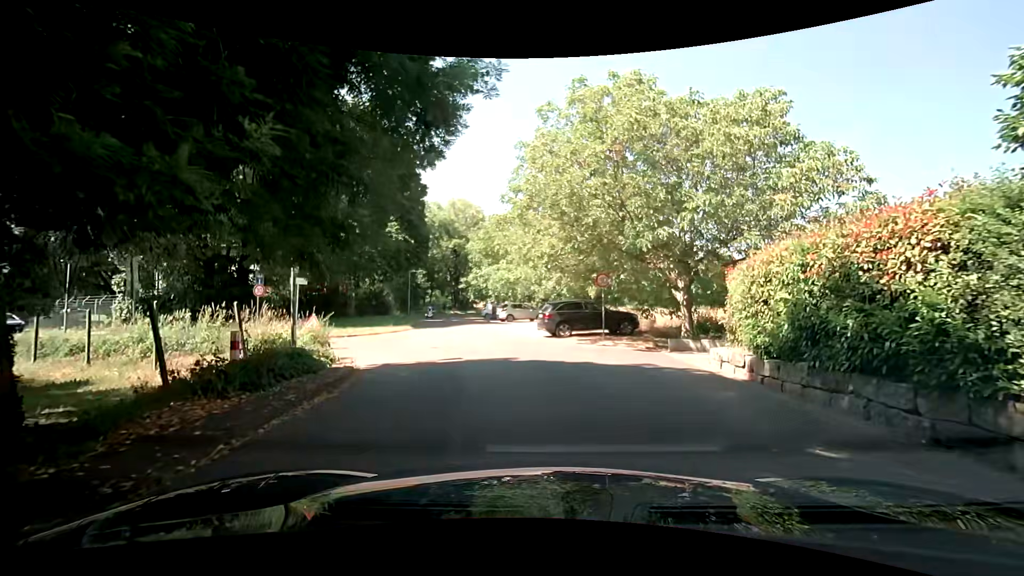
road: residential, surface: asphalt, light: Day
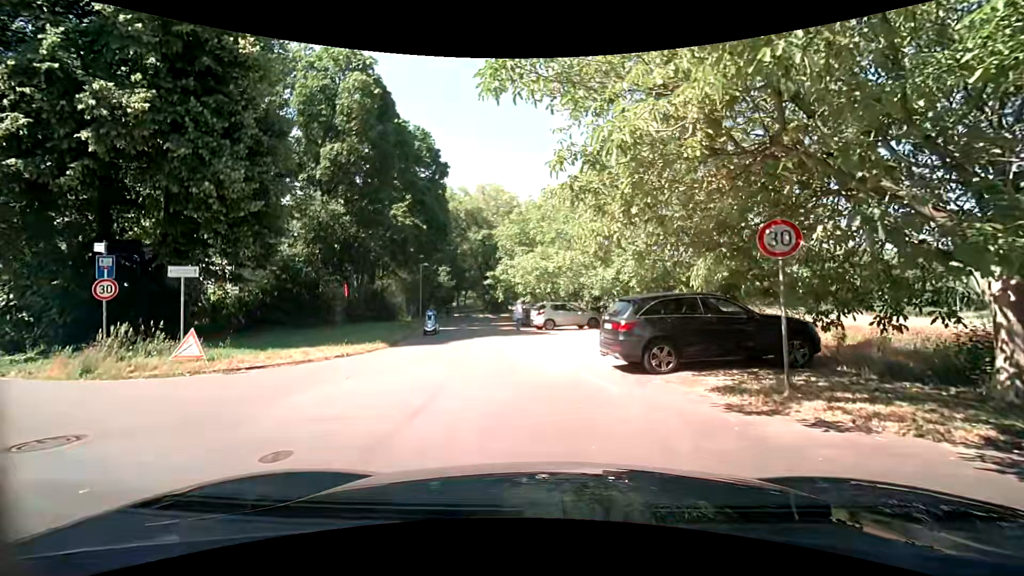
(-0.2, +11.4) m; -2°
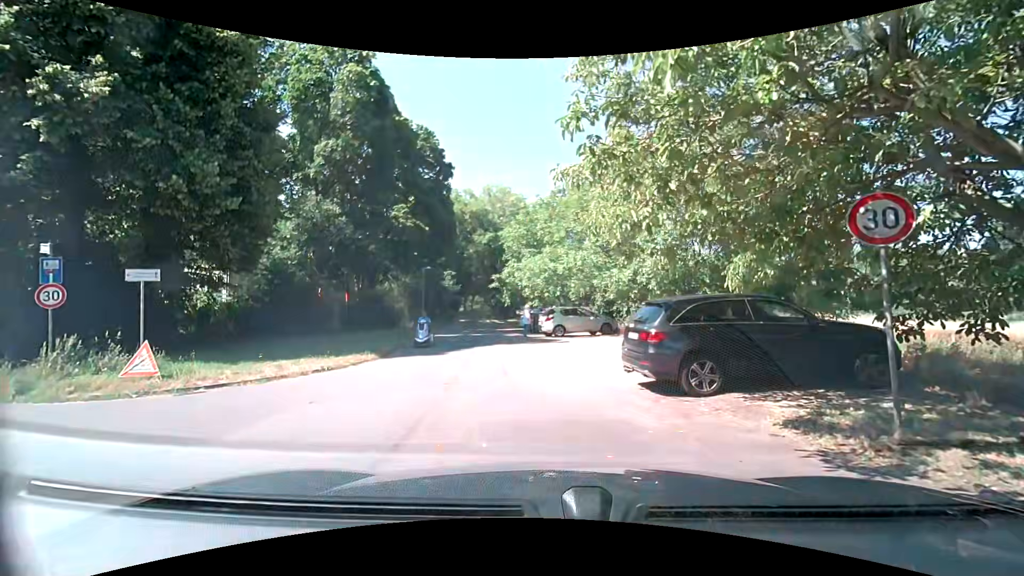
(0.0, +2.0) m; -2°
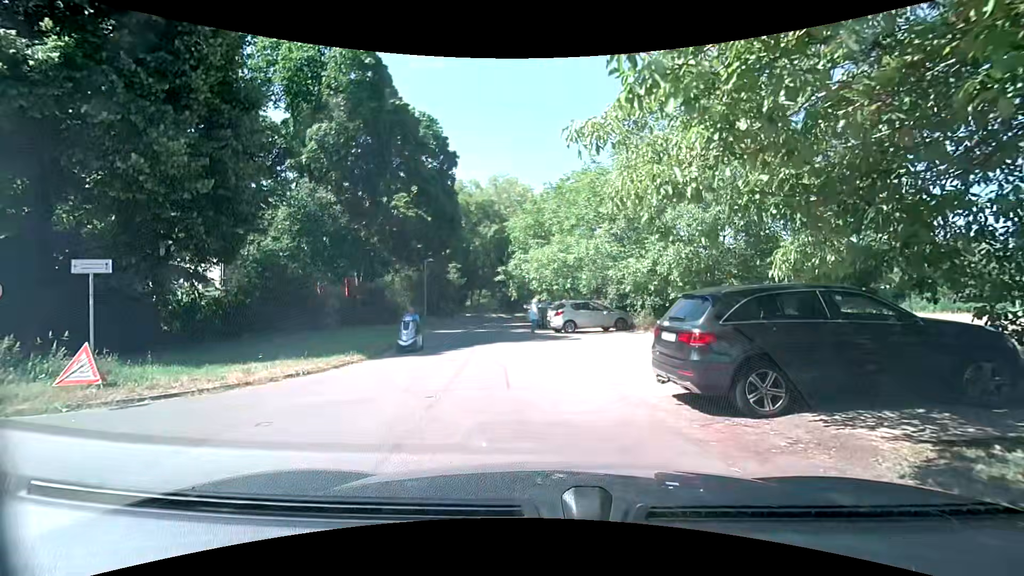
(0.0, +1.8) m; -3°
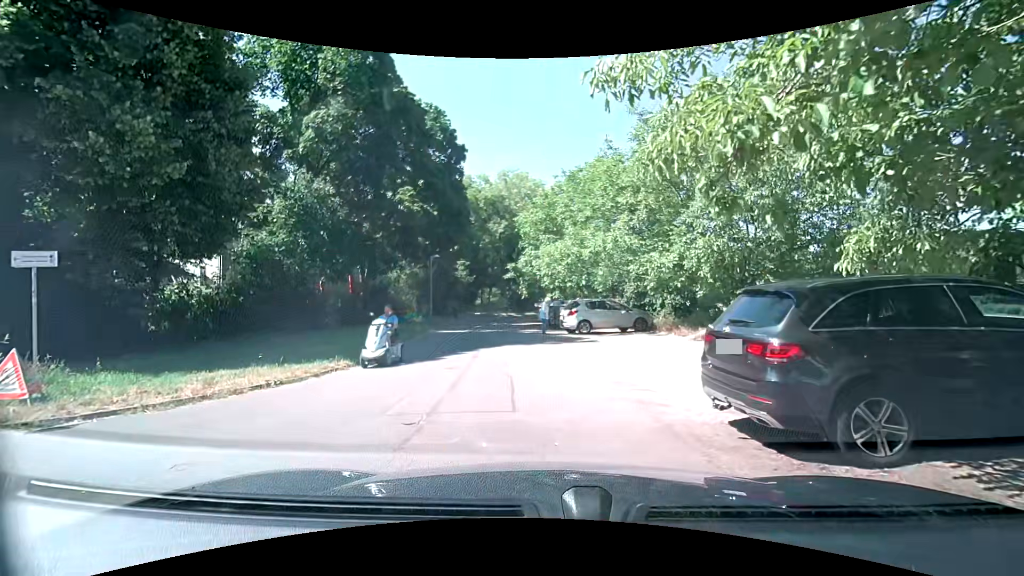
(0.0, +1.8) m; -1°
